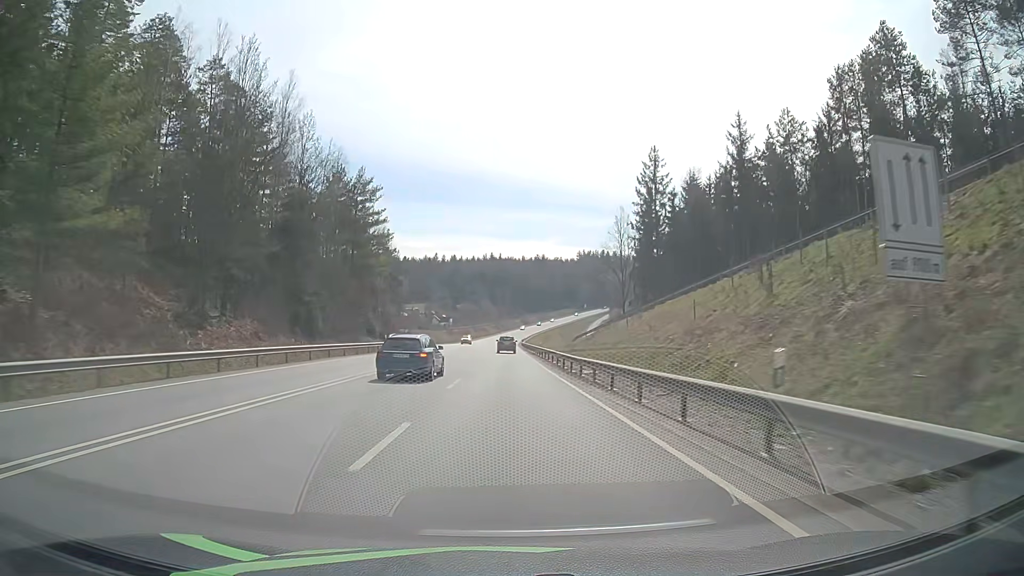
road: primary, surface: asphalt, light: Day
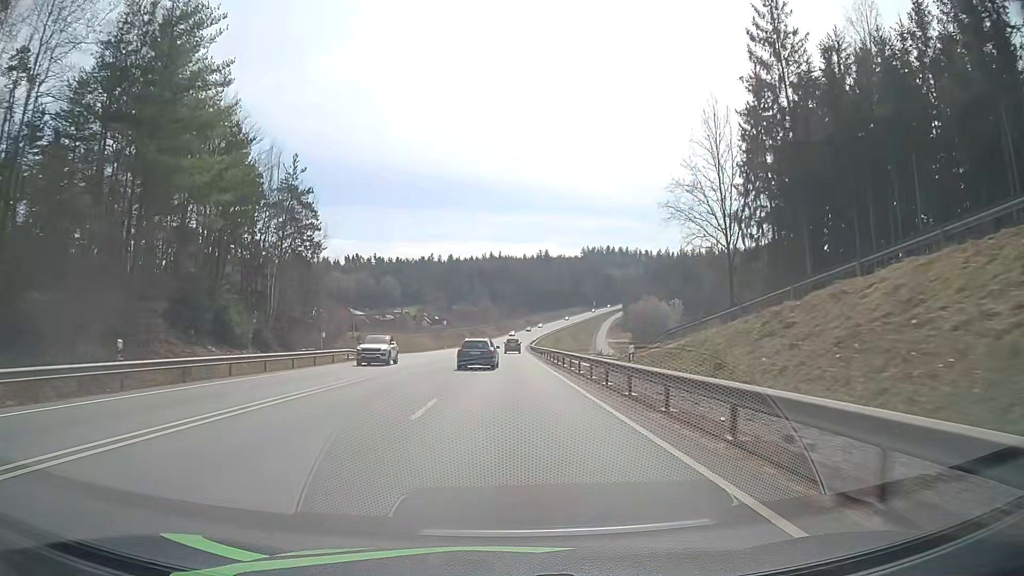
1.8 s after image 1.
(-0.2, +42.9) m; -1°
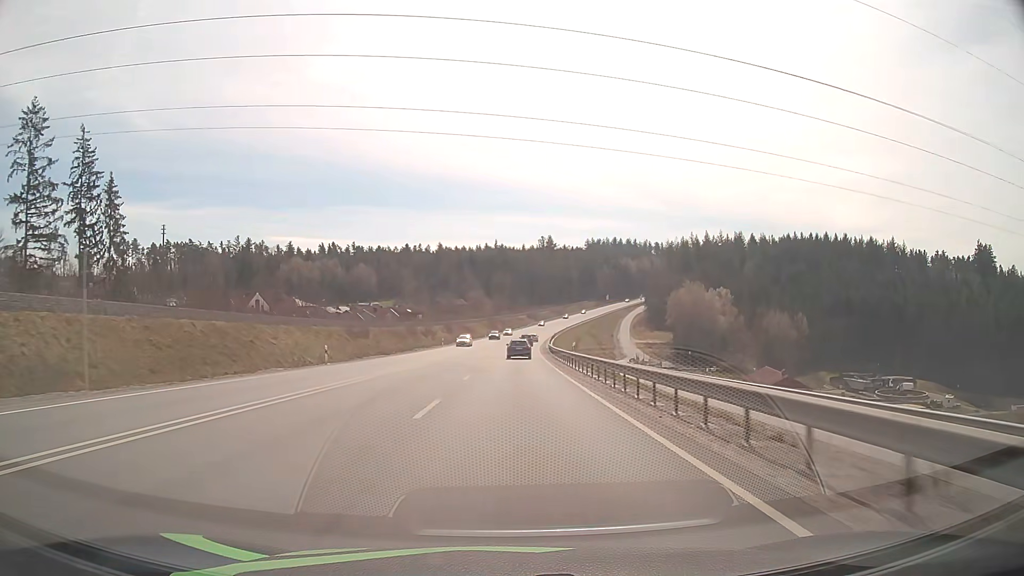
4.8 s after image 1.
(+0.4, +71.1) m; +1°
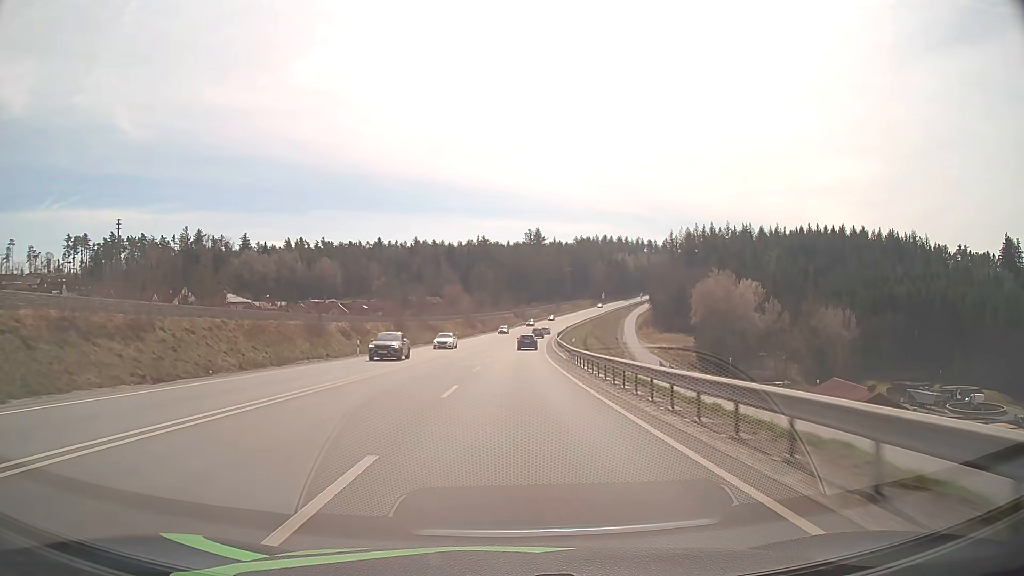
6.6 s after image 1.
(+0.4, +42.8) m; +1°
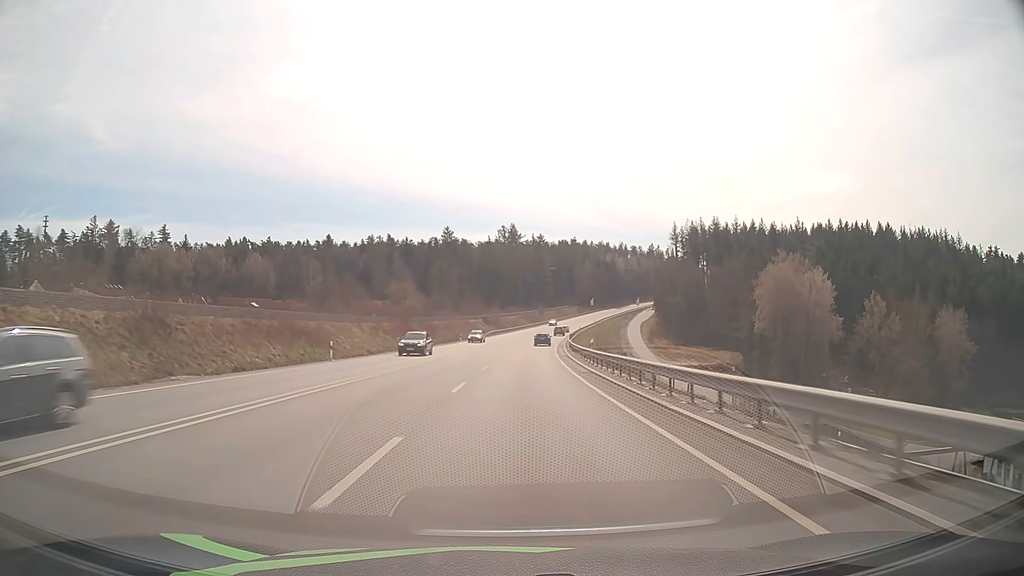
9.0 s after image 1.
(+1.1, +58.1) m; +2°
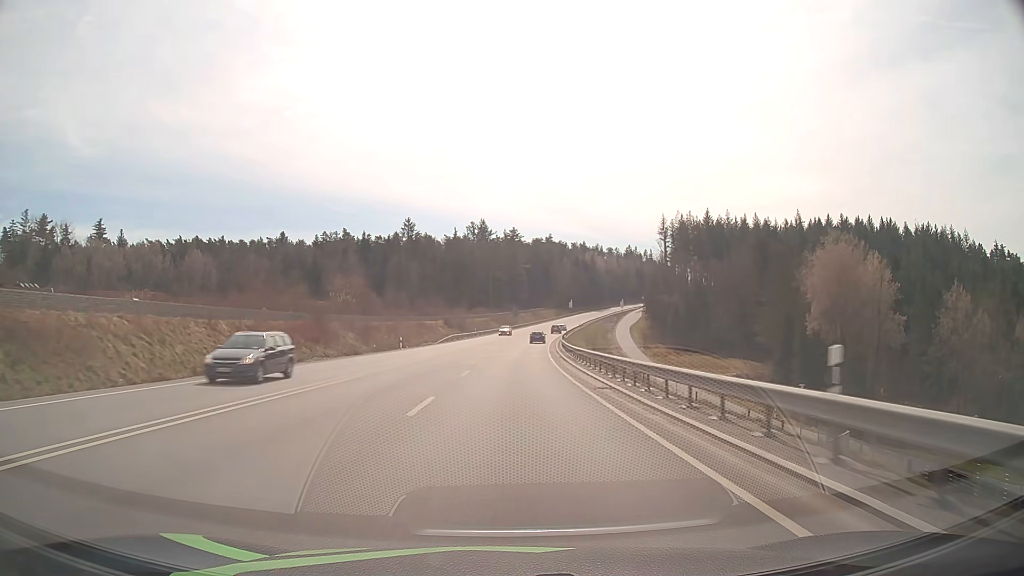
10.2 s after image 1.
(+0.6, +29.3) m; +2°
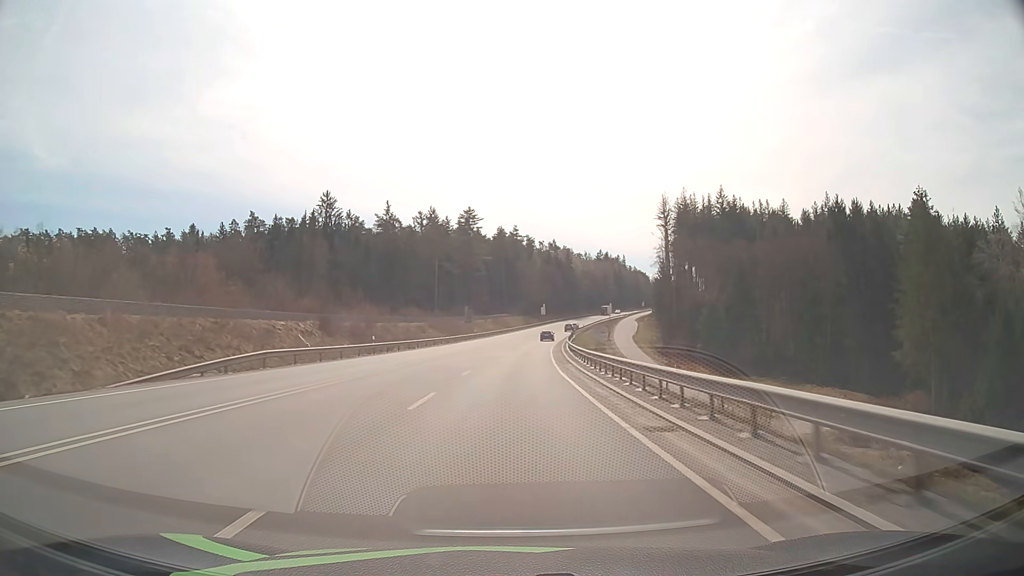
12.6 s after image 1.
(+1.9, +58.5) m; +4°
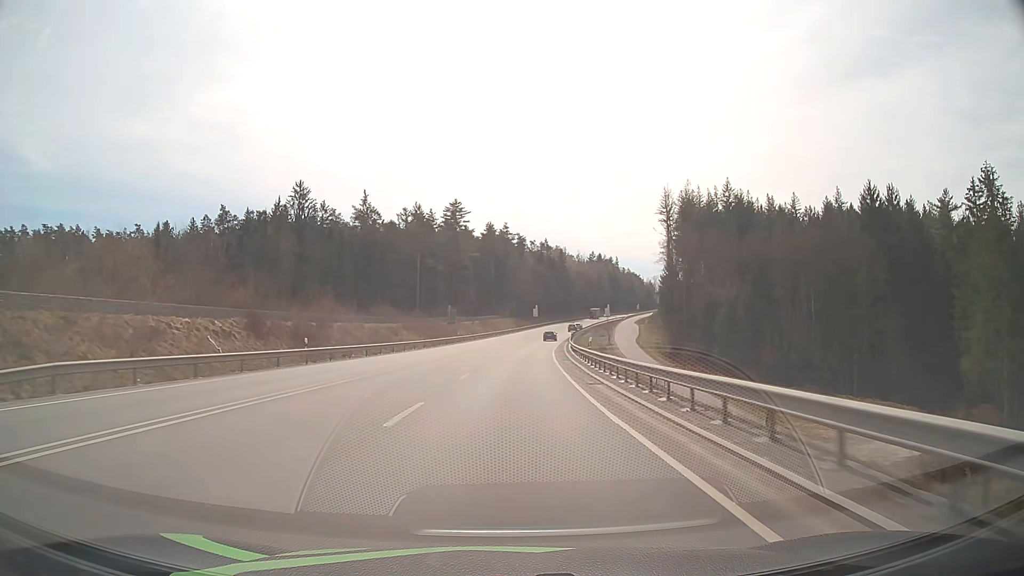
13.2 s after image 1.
(+0.1, +14.6) m; +1°
(0, +10) (0, +20) (+1, +30) (+1, +40) (+2, +50) (+2, +60) (+3, +70) (+4, +80) (+5, +90) (+7, +100) m
